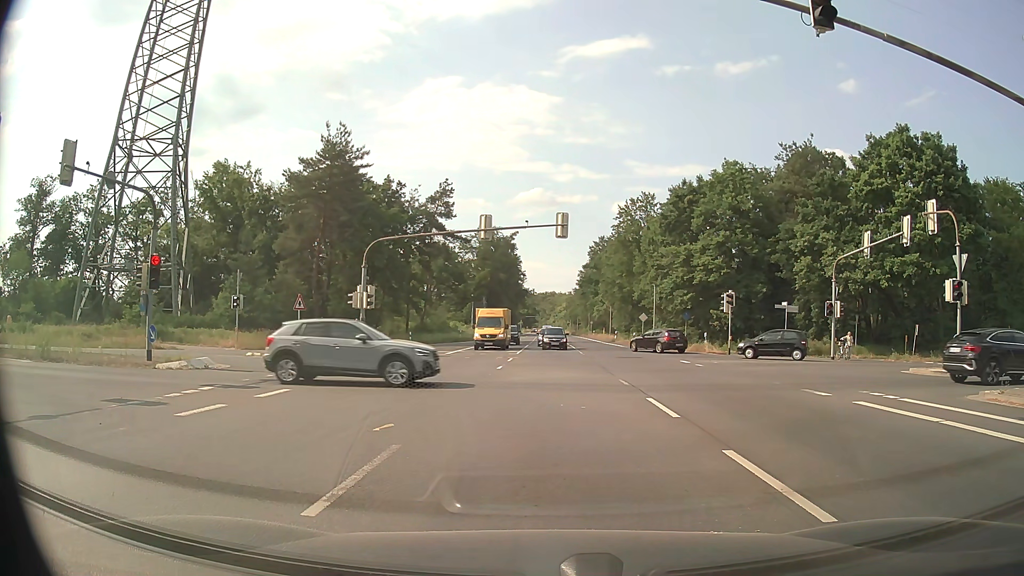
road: primary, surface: asphalt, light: Day
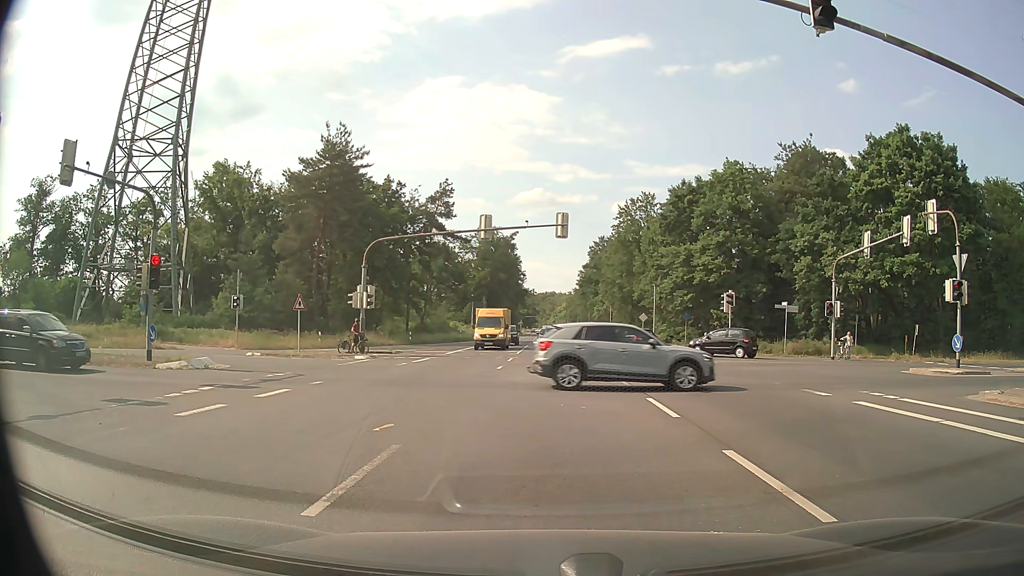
(0.0, 0.0) m; 0°
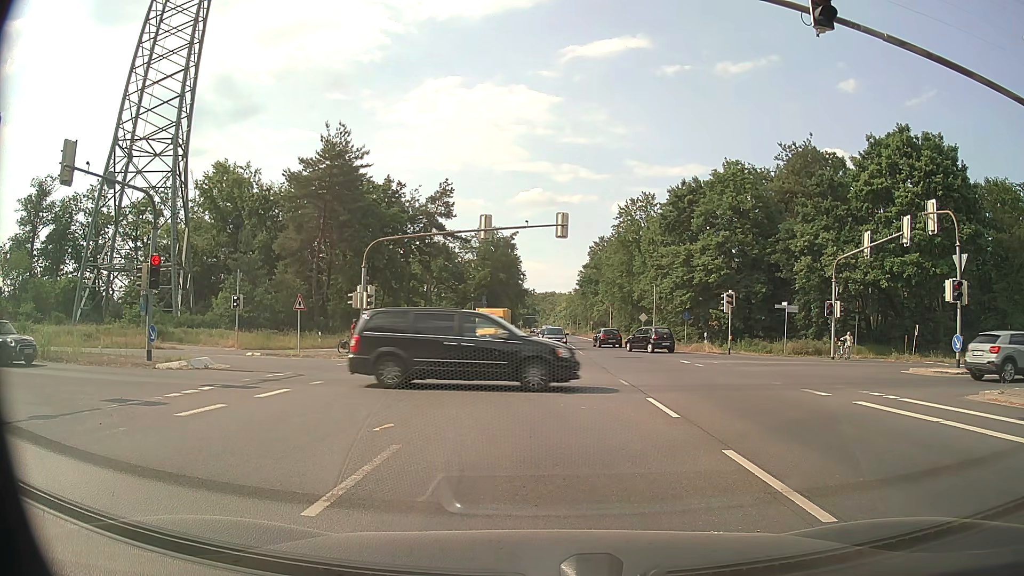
(0.0, 0.0) m; 0°
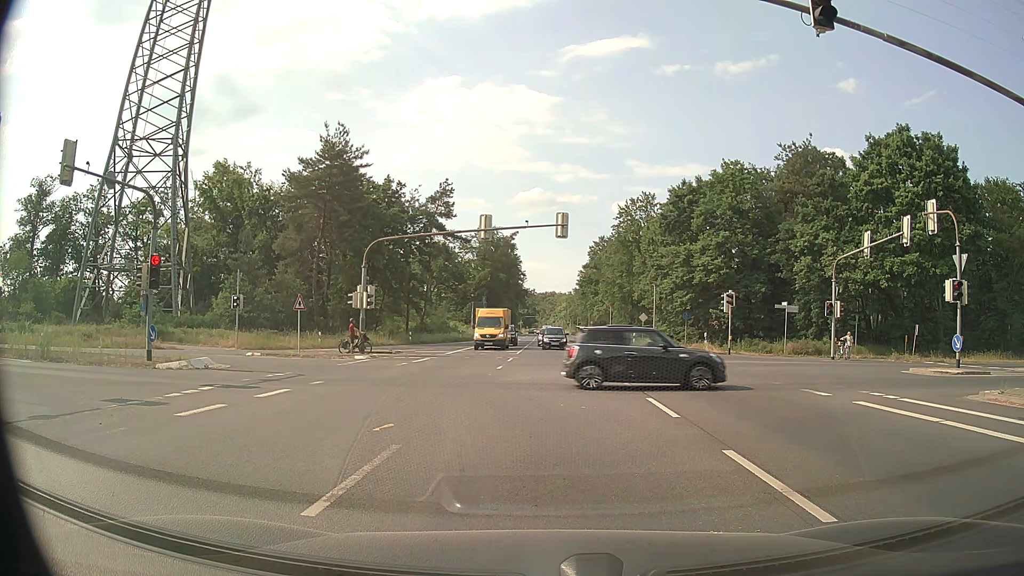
(0.0, 0.0) m; 0°
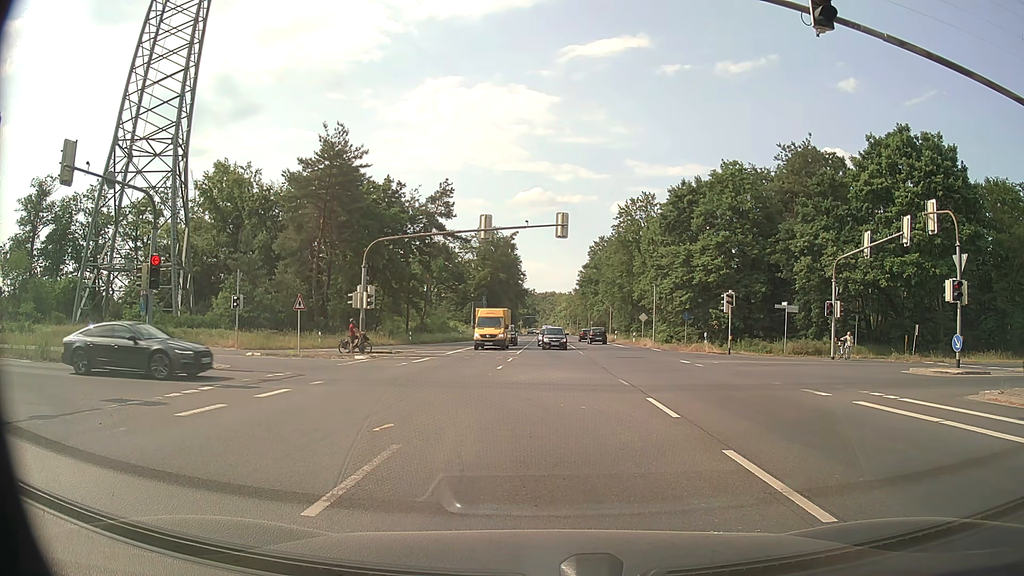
(0.0, 0.0) m; 0°
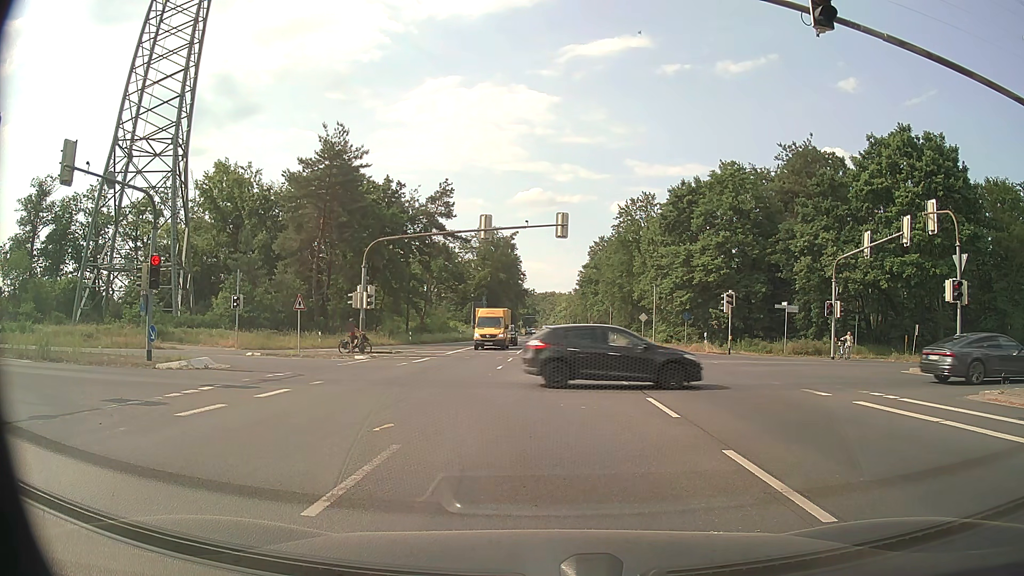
(0.0, 0.0) m; 0°
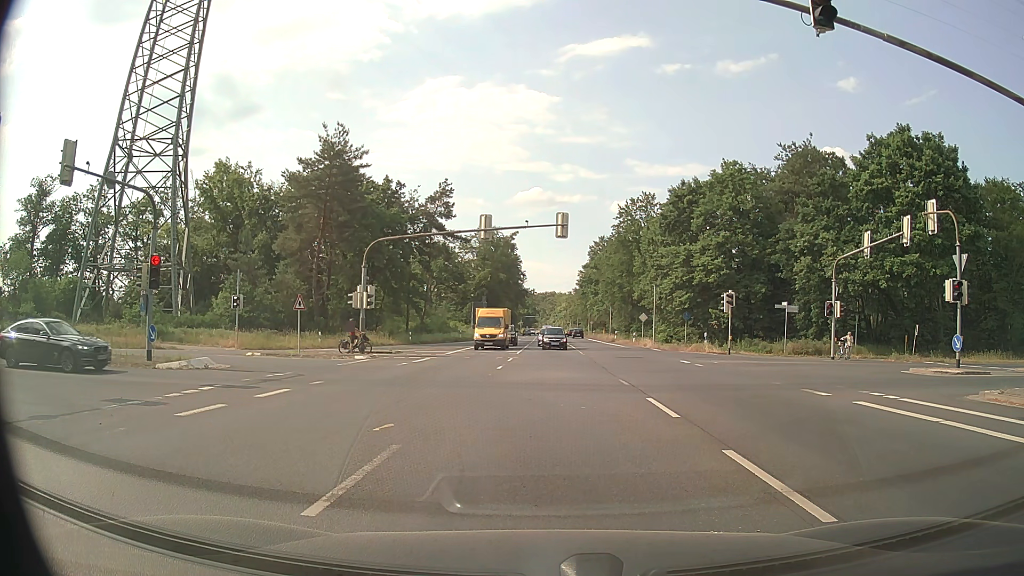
(0.0, 0.0) m; 0°
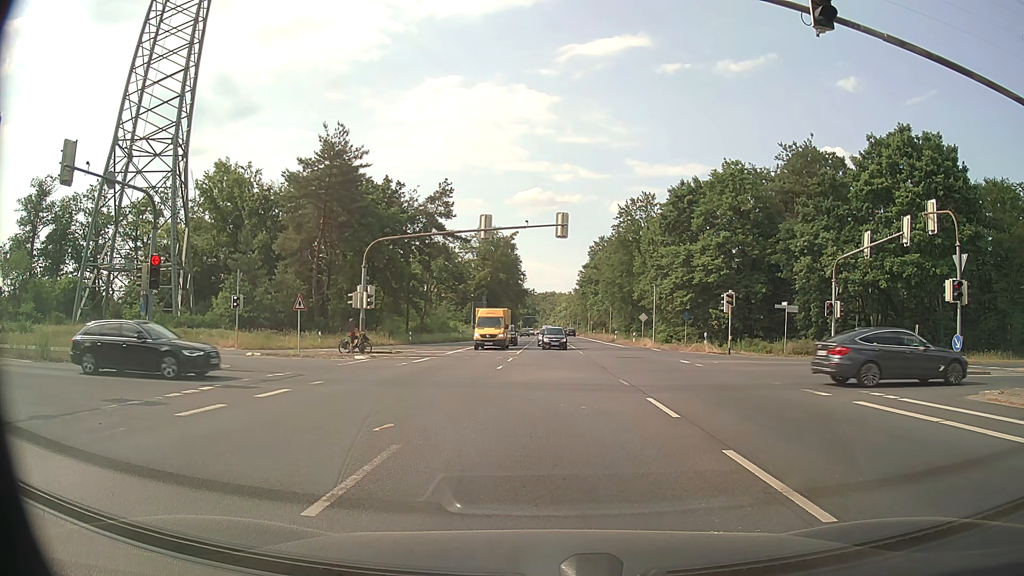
(0.0, 0.0) m; 0°
